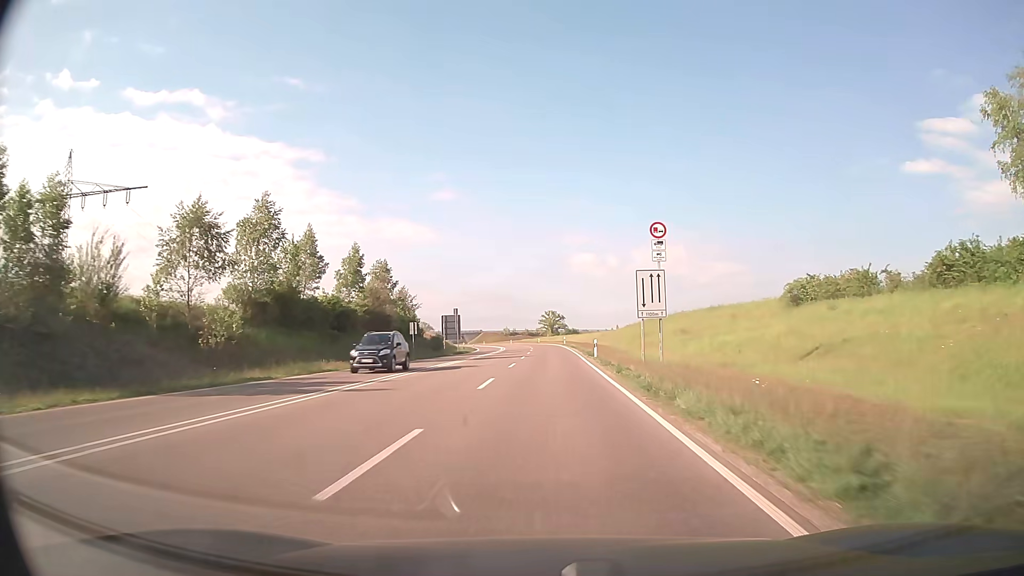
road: trunk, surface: asphalt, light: Day
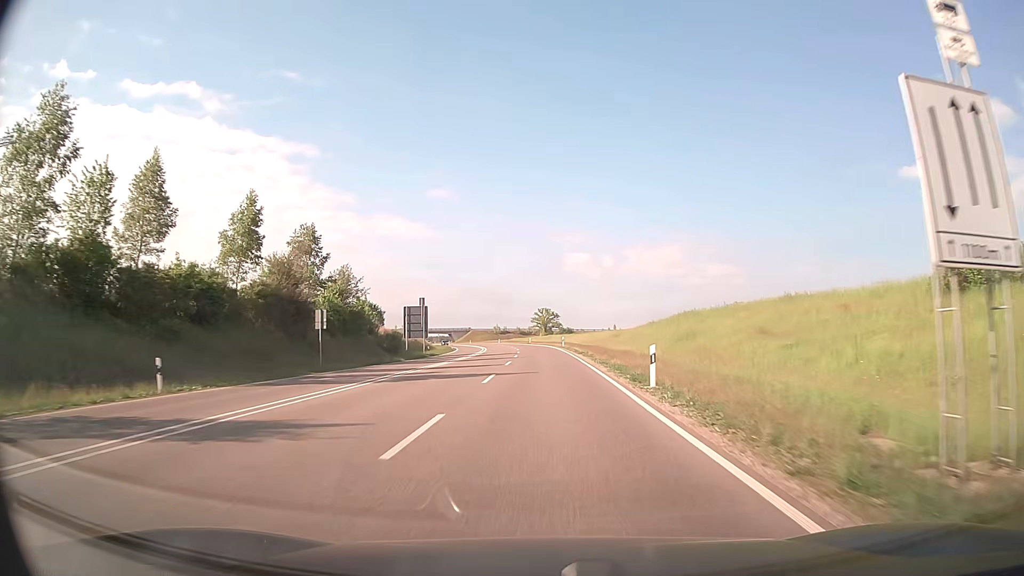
(+0.1, +22.4) m; 0°
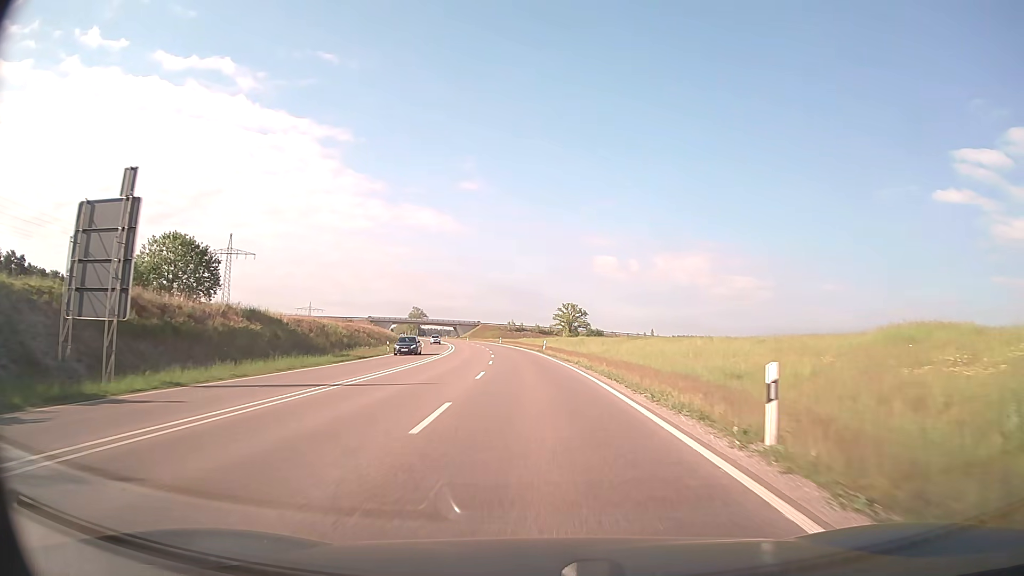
(-0.4, +58.4) m; -2°
(0, +10) (0, +20) (-1, +30) (-1, +40) (-2, +50) (-3, +60) (-4, +70) (-5, +80) (-7, +90) (-8, +100) m
